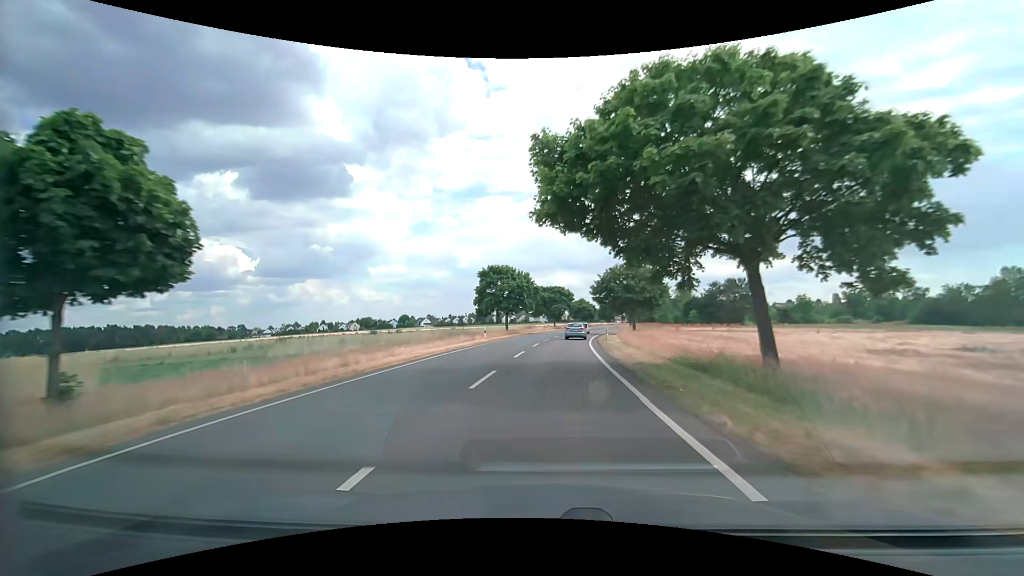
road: secondary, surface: asphalt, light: Day
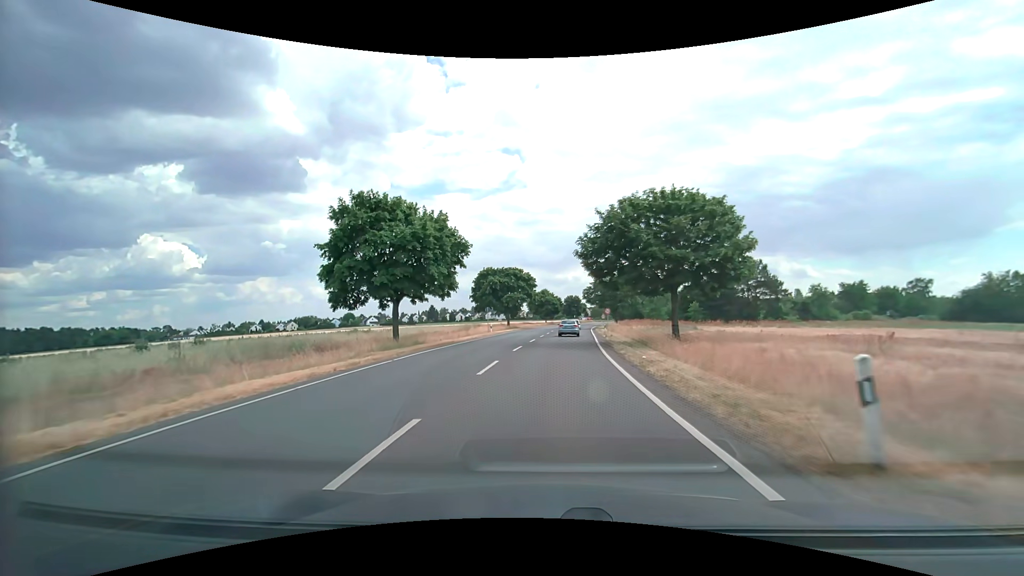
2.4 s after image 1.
(+1.6, +36.1) m; +5°
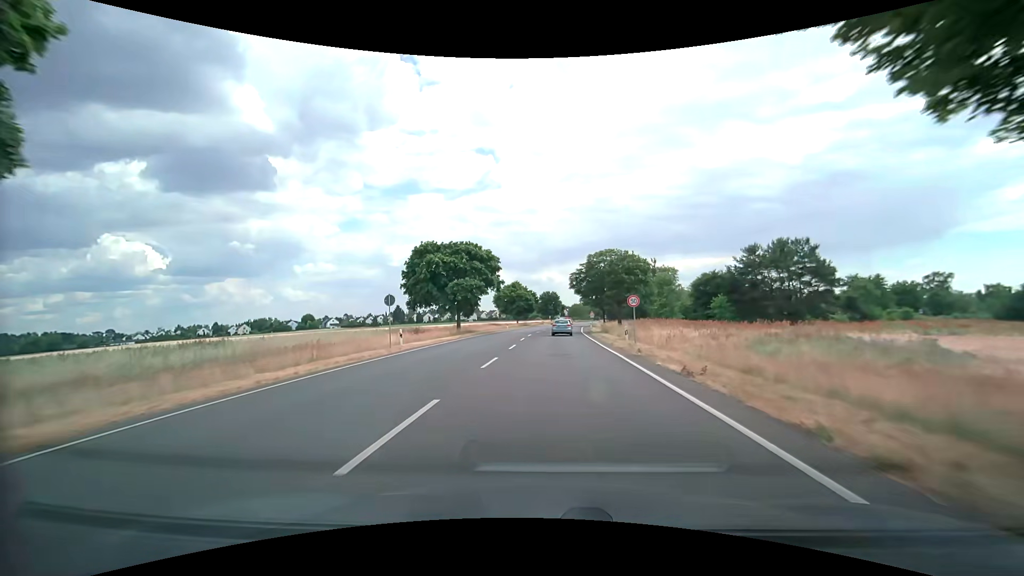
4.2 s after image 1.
(+0.7, +27.4) m; +3°
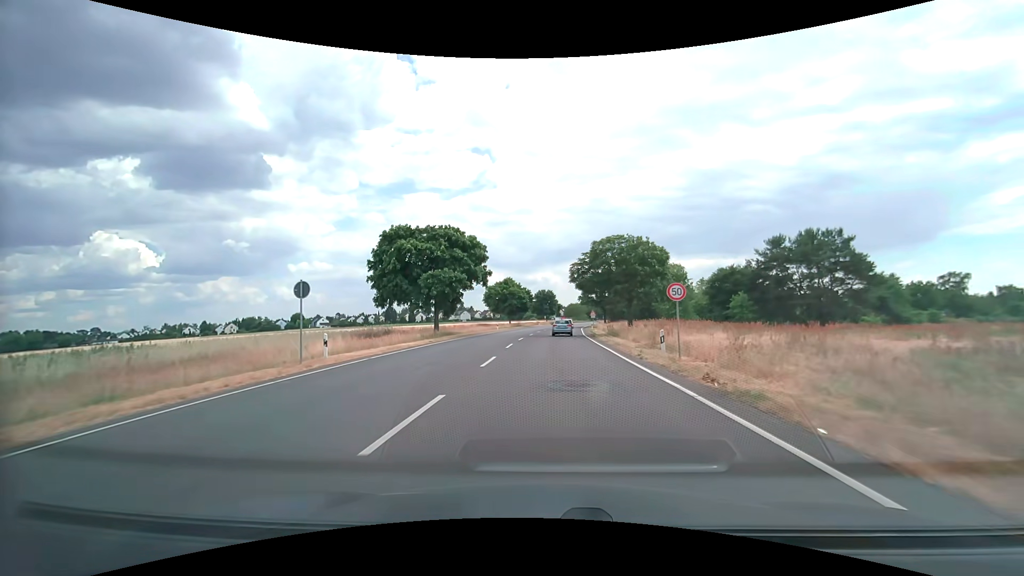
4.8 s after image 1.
(0.0, +9.2) m; 0°
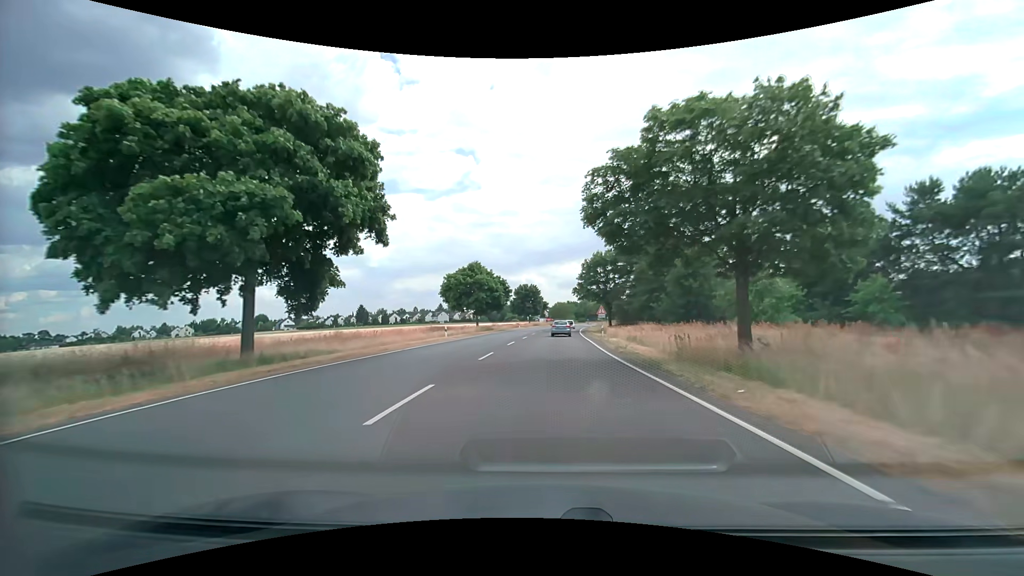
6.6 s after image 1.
(+0.4, +27.6) m; +2°
(0, +10) (0, +20) (+1, +30) (+1, +40) (+2, +50) (+2, +60) (+3, +70) (+4, +80) (+5, +90) (+6, +100) m
